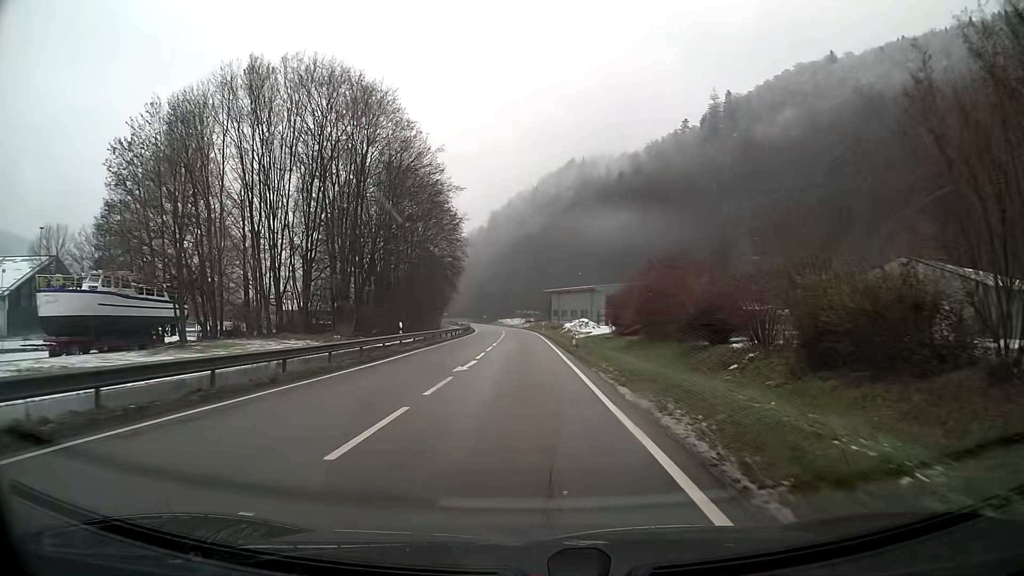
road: primary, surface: asphalt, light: Day
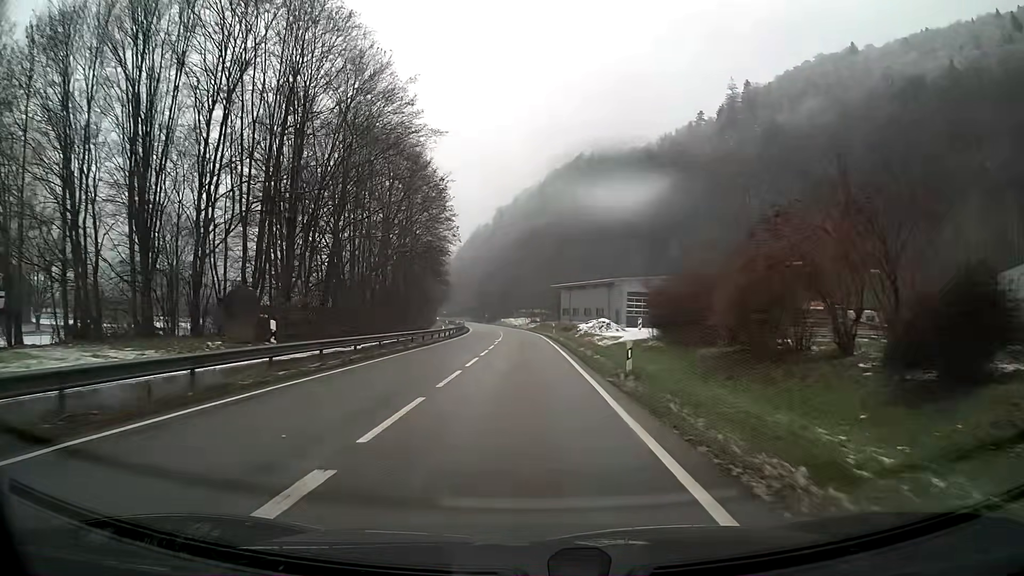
(-0.1, +17.3) m; -1°
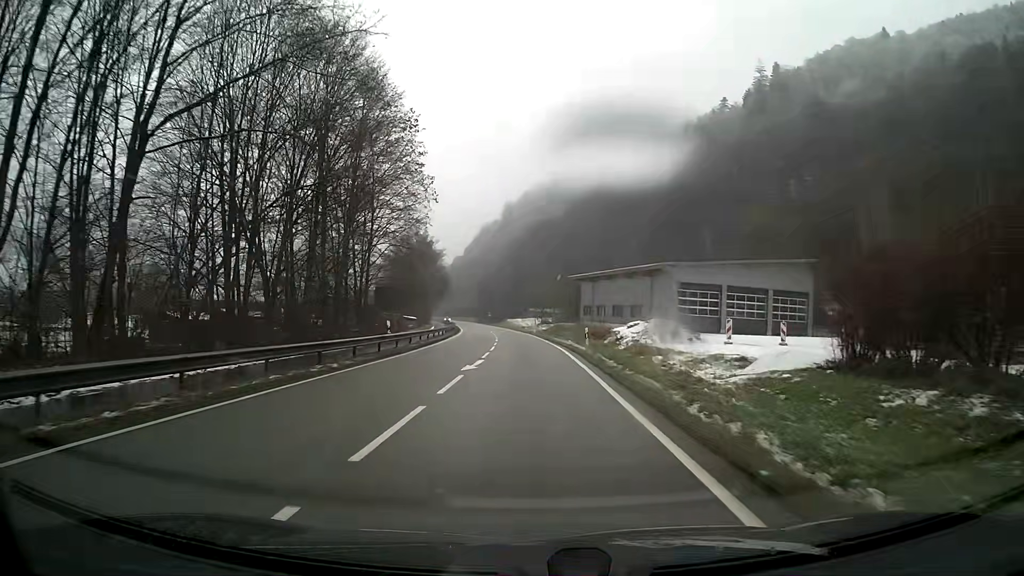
(-0.2, +24.9) m; -1°
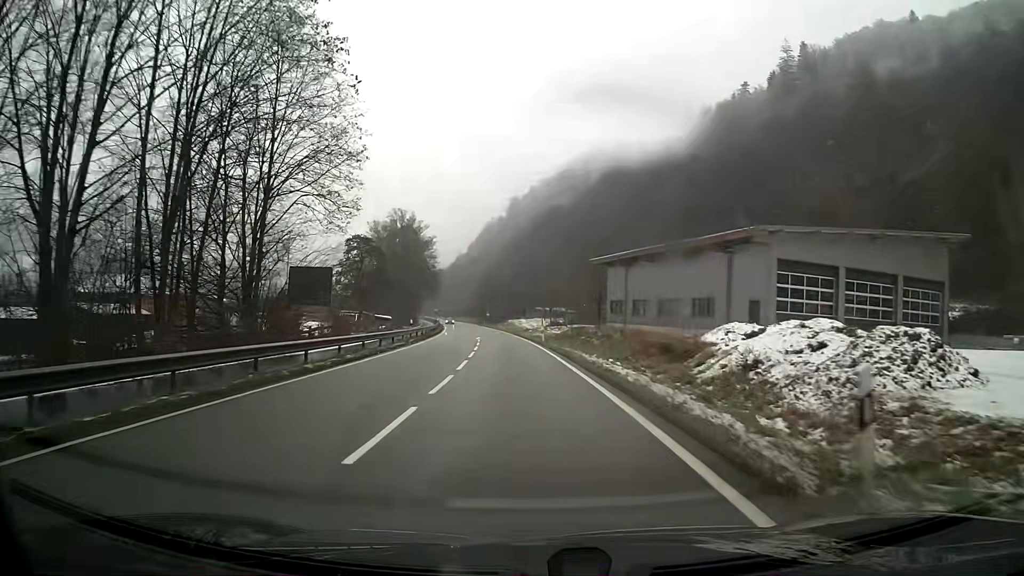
(-0.1, +24.3) m; -1°
(0, +10) (0, +20) (-1, +30) (-1, +40) (-2, +50) (-3, +60) (-4, +70) (-5, +80) (-7, +90) (-8, +100) m
